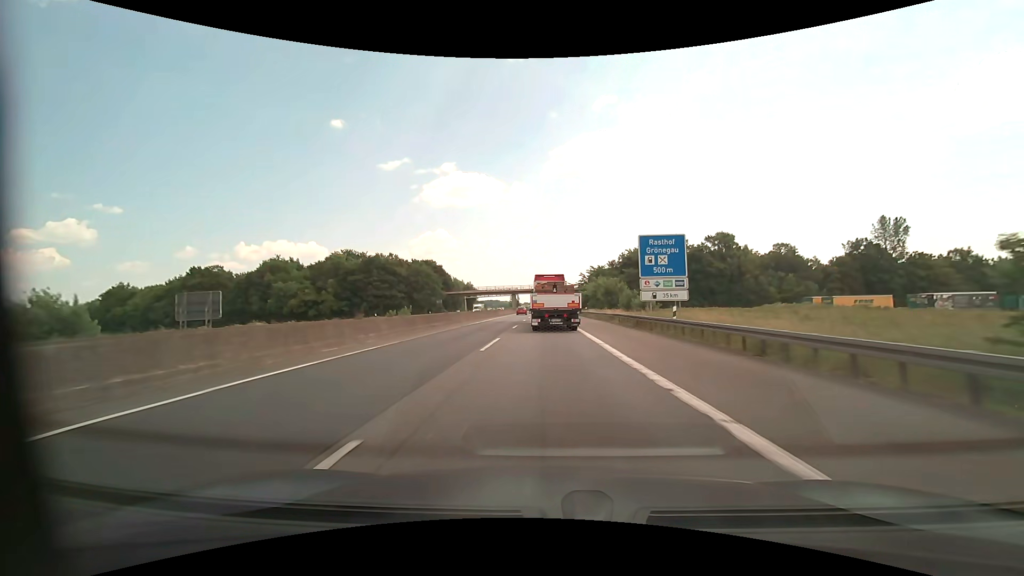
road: motorway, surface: asphalt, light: Day
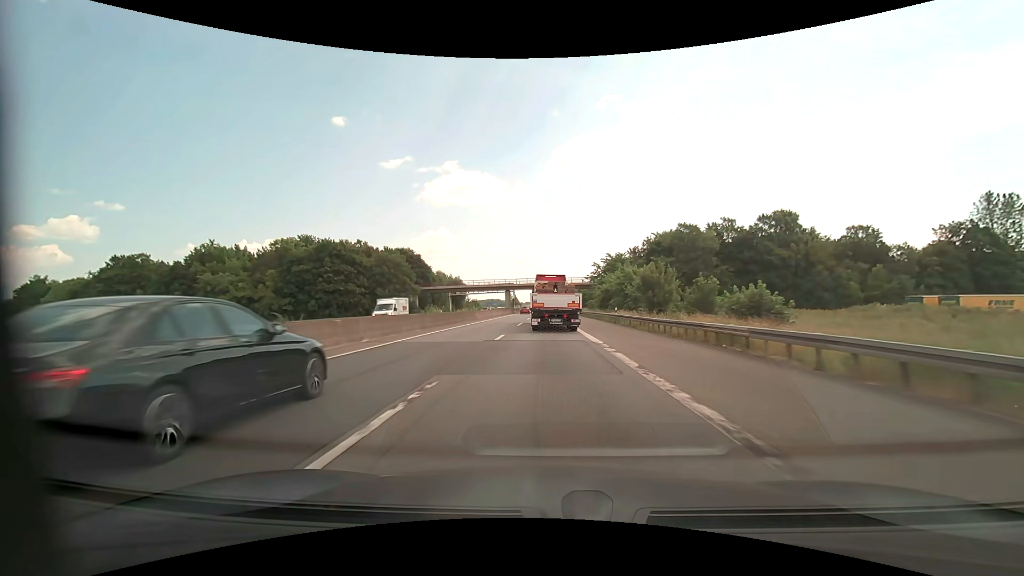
(-0.1, +28.0) m; 0°
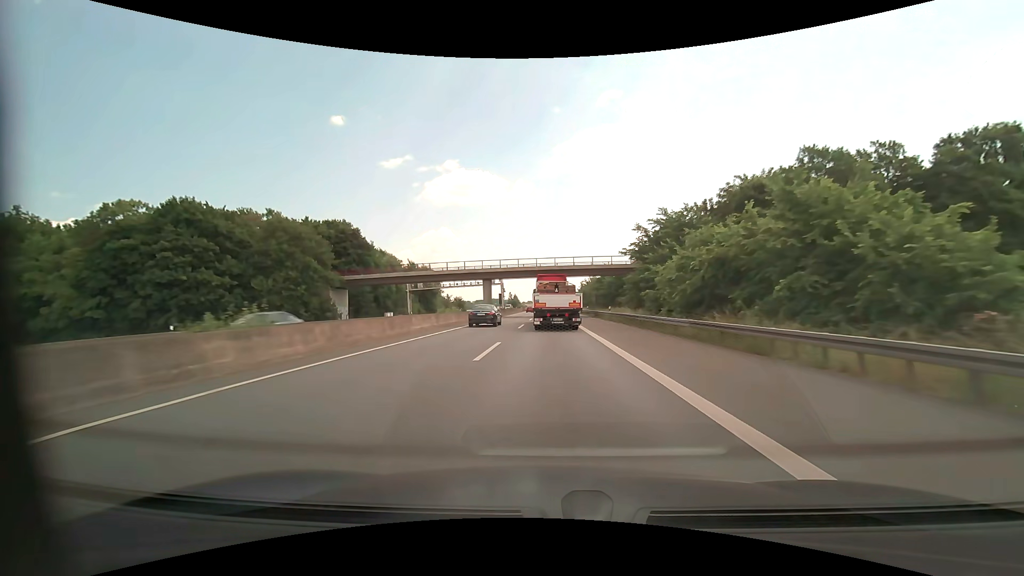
(-0.1, +41.1) m; 0°
(0, +10) (0, +20) (0, +30) (0, +40) (0, +50) (0, +60) (0, +70) (-1, +80) (-1, +90) (-2, +100) m
